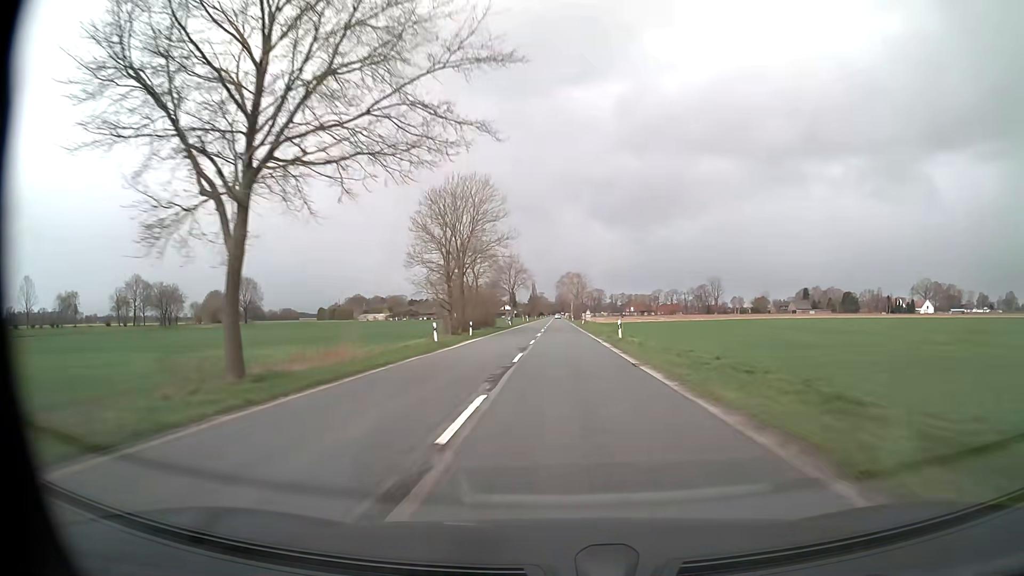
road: secondary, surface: asphalt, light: Day
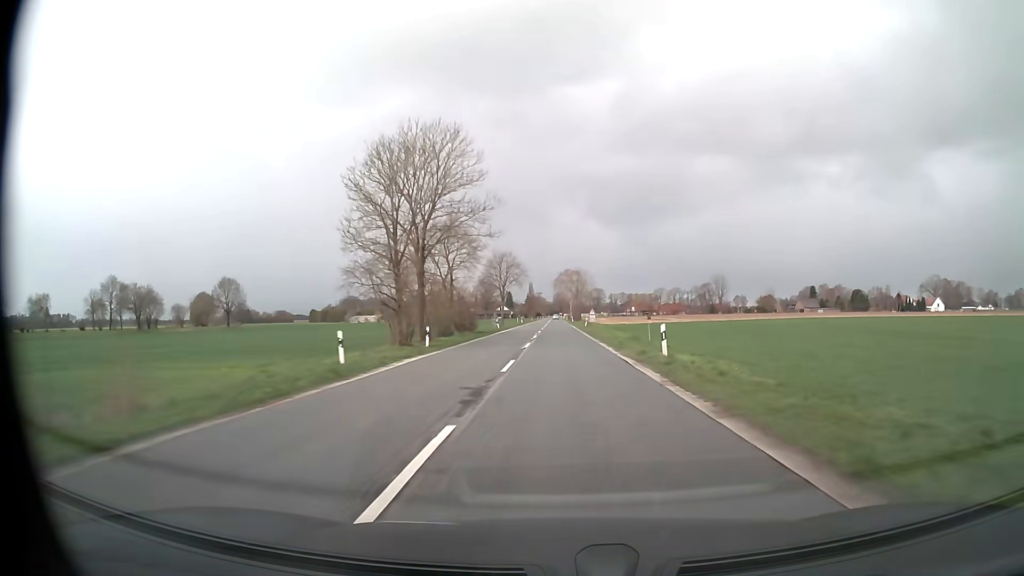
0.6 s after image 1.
(0.0, +14.8) m; 0°
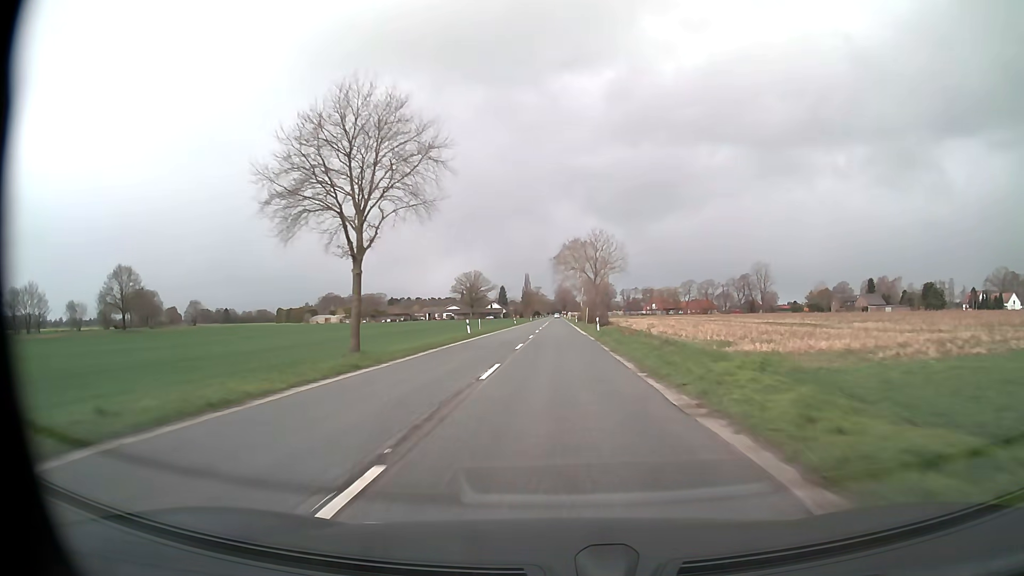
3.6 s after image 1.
(+0.1, +74.5) m; 0°
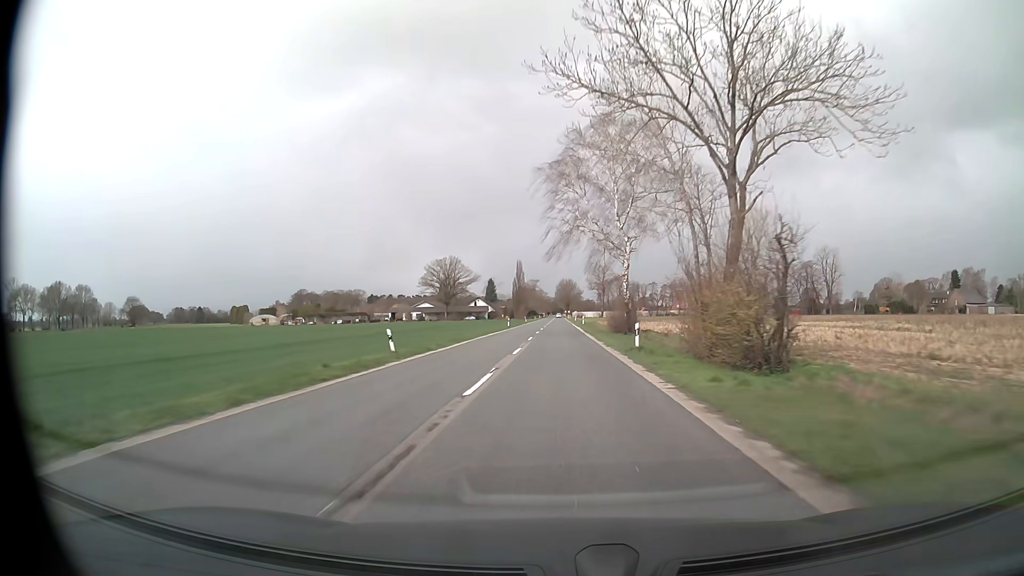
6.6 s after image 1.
(-0.1, +74.9) m; 0°
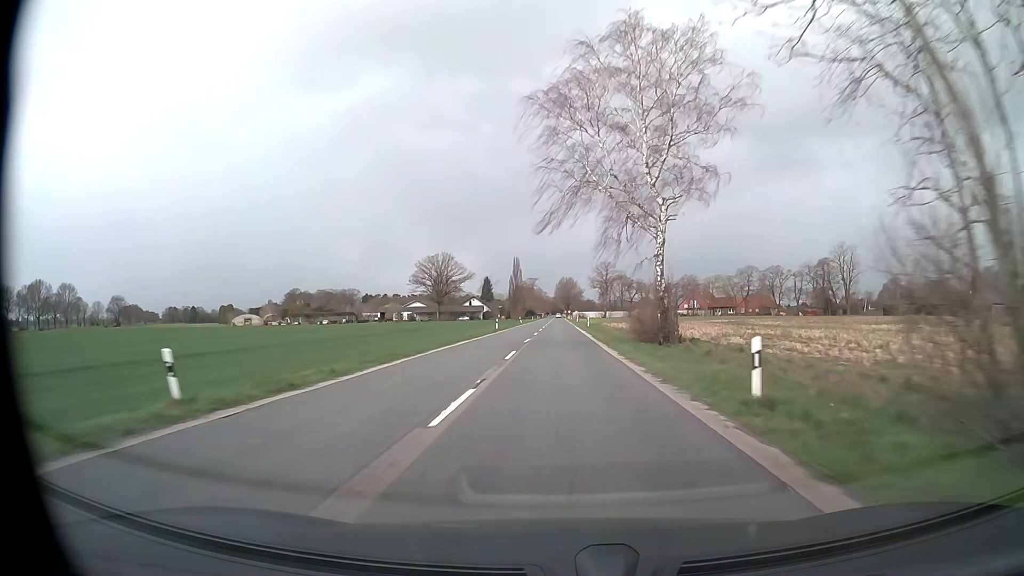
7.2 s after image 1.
(0.0, +15.0) m; 0°
(0, +10) (0, +20) (0, +30) (0, +40) (0, +50) (0, +60) (0, +70) (0, +80) (0, +90) (0, +100) m
